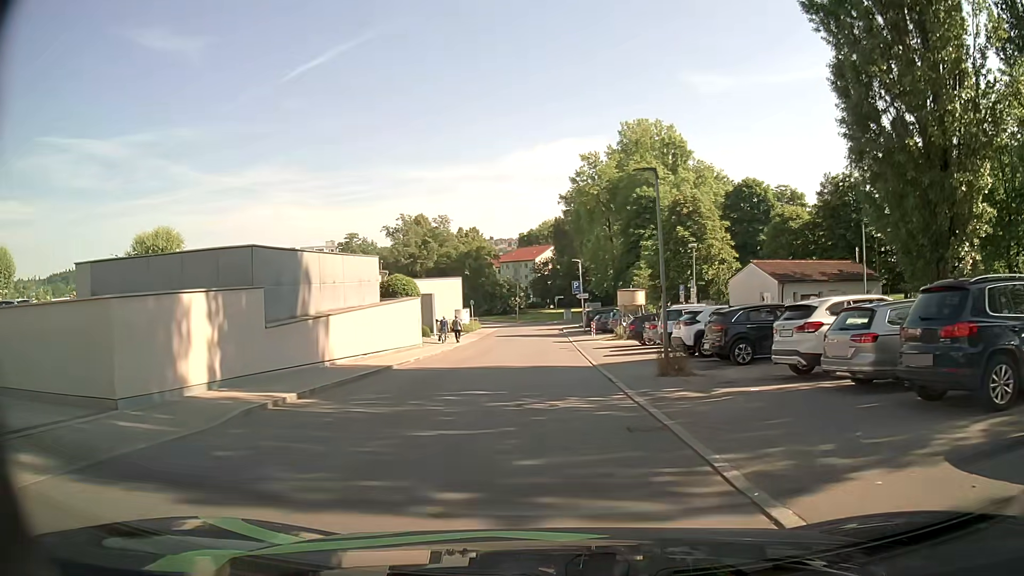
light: Day
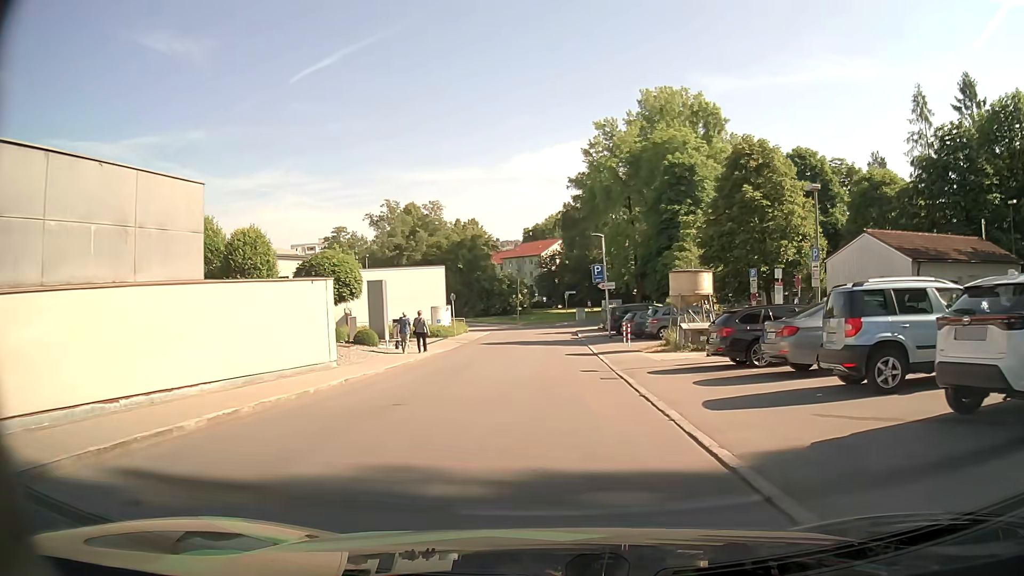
(-0.1, +15.4) m; -1°
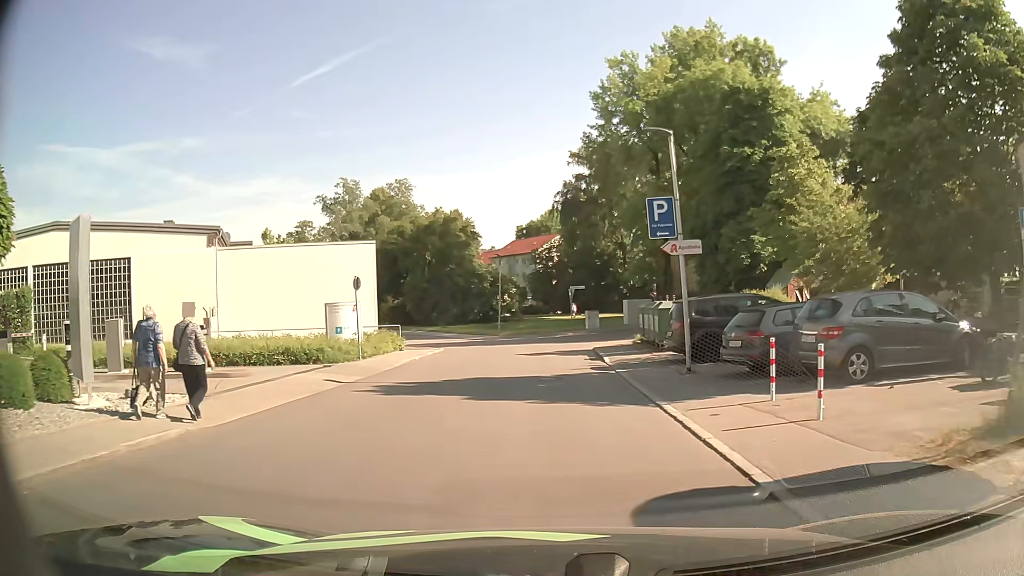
(+0.1, +20.6) m; +1°
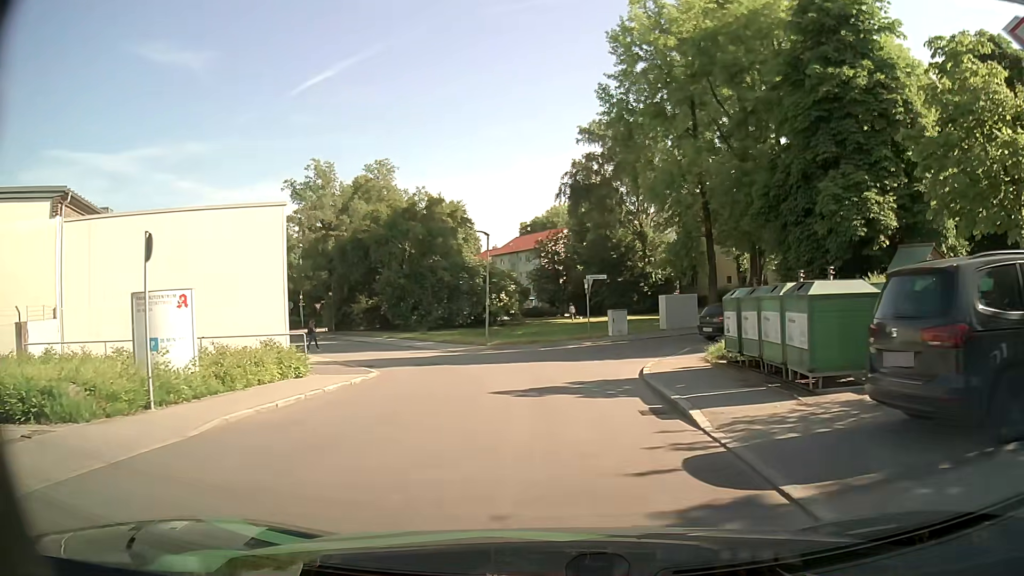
(0.0, +12.0) m; -1°
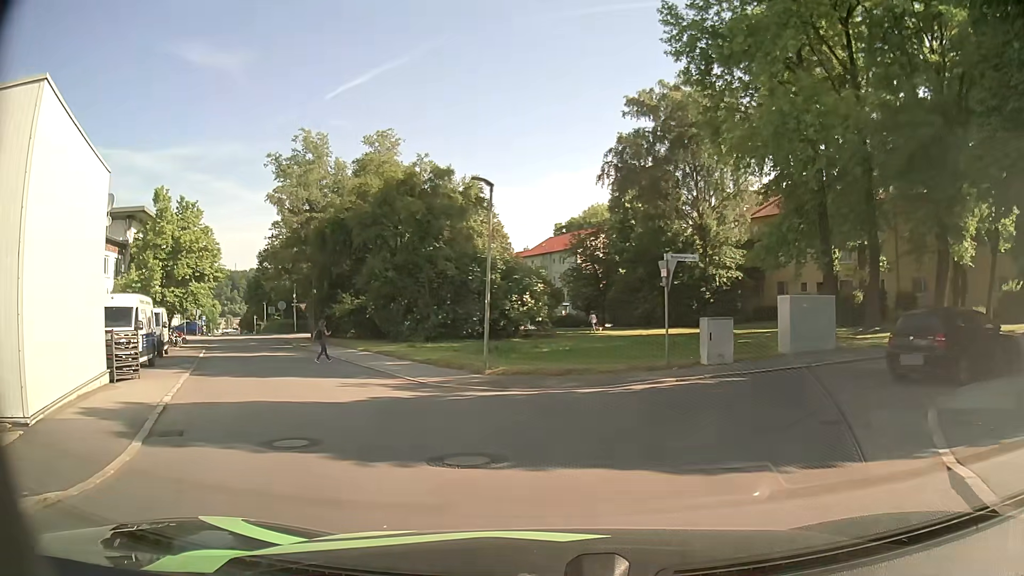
(-0.2, +12.7) m; -4°
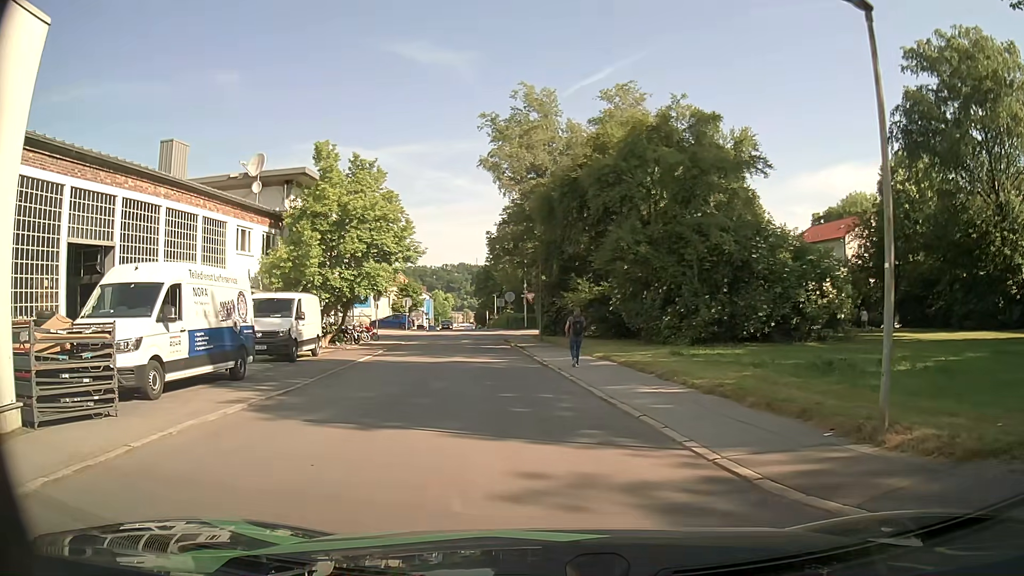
(-1.9, +10.4) m; -19°
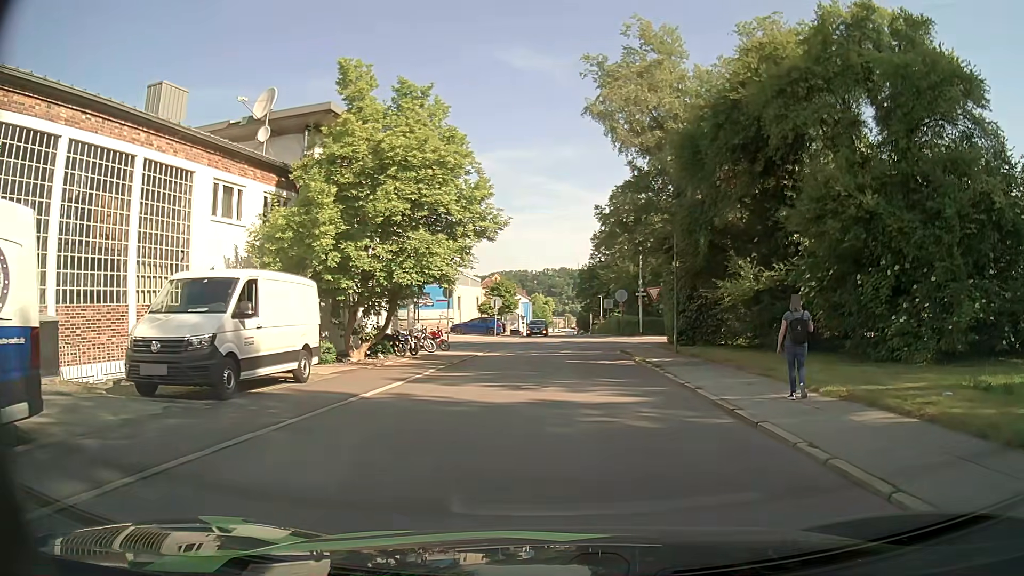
(-1.3, +11.4) m; -9°
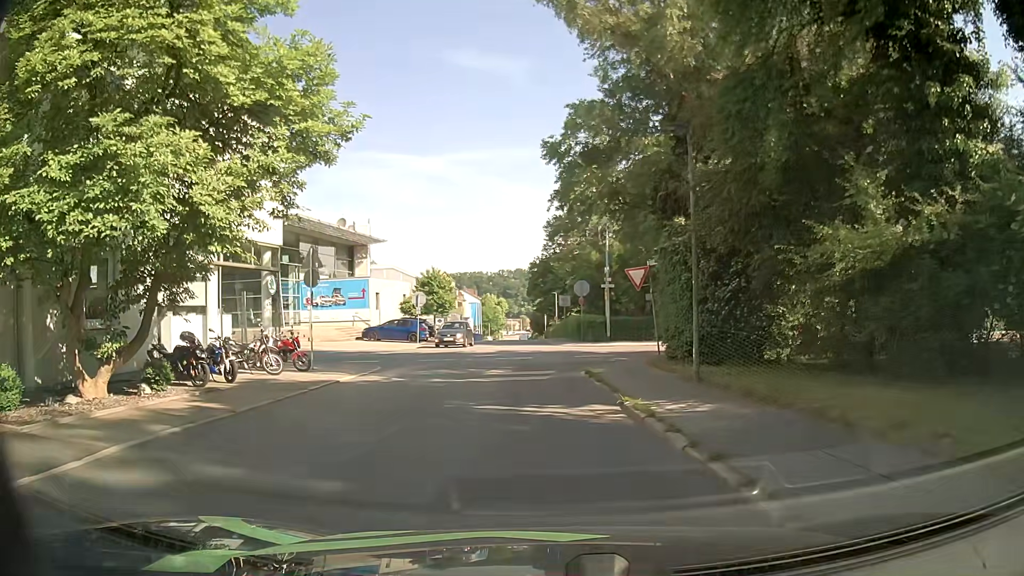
(+1.0, +12.6) m; +3°
